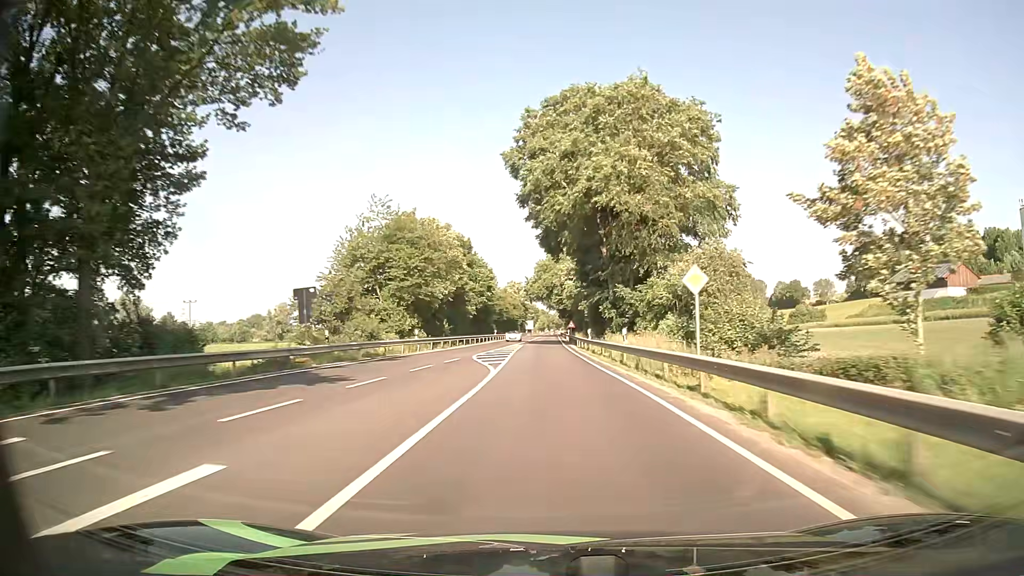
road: primary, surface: asphalt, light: Day
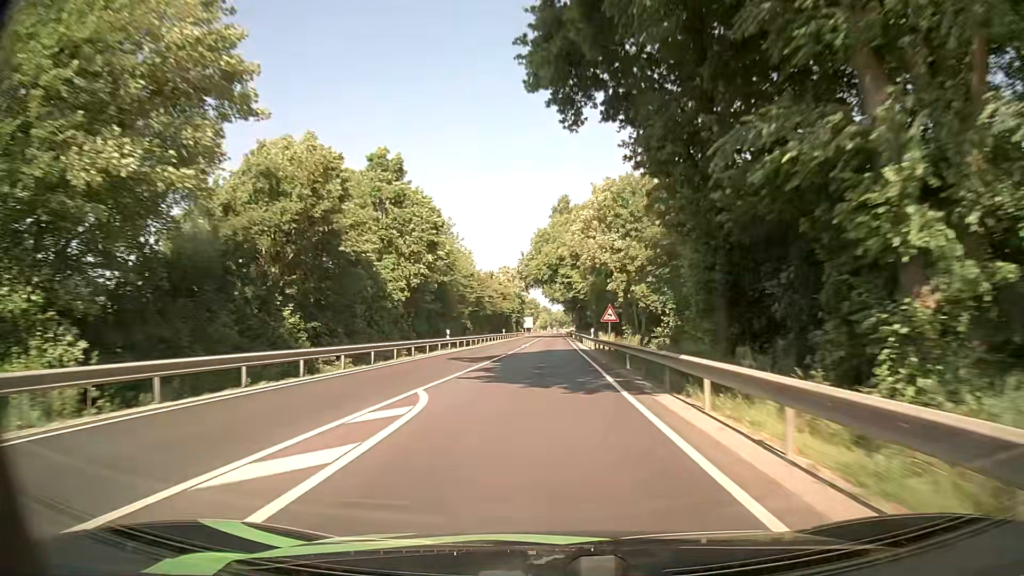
(-0.1, +46.1) m; 0°
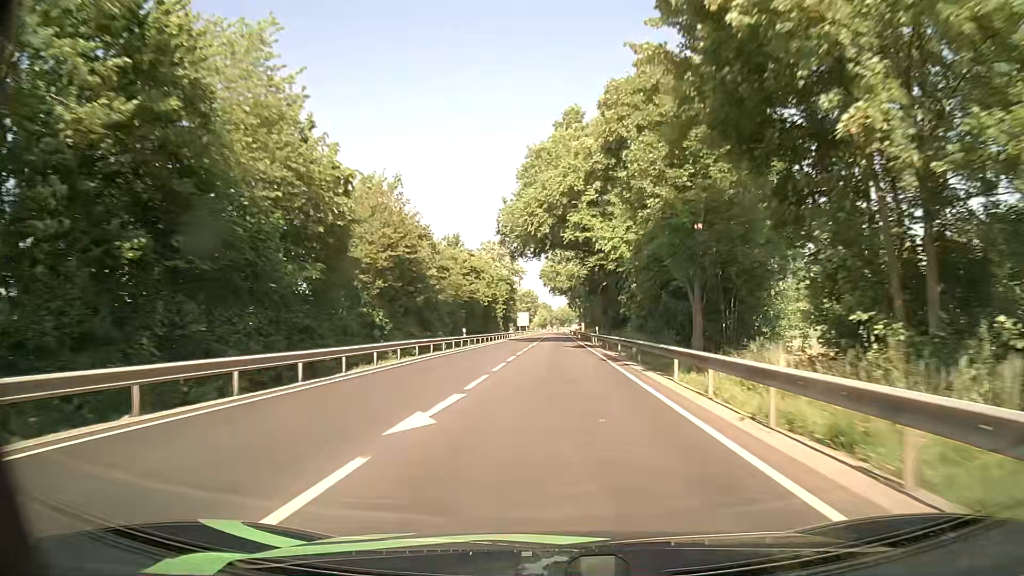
(0.0, +45.9) m; 0°
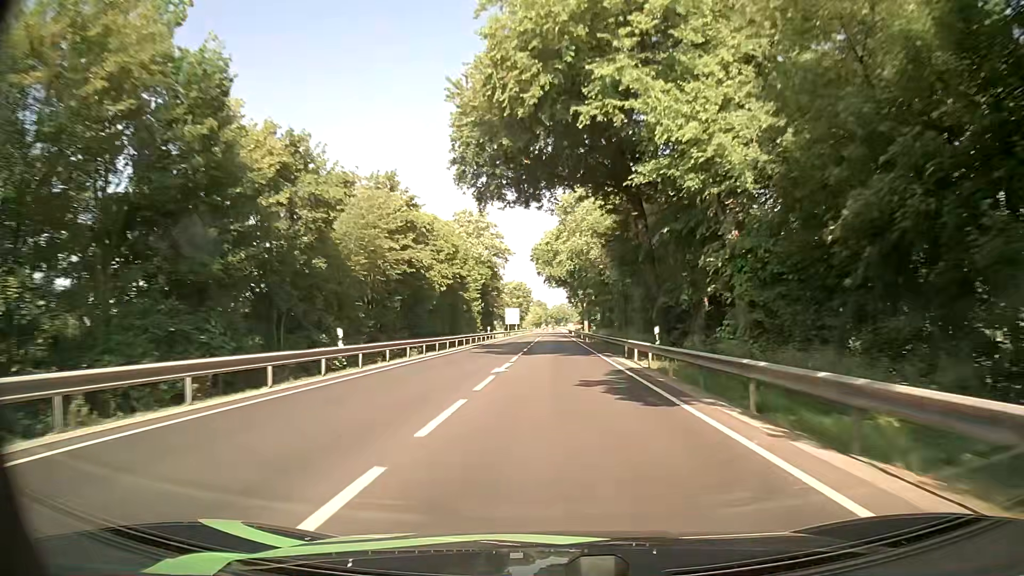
(+0.1, +30.4) m; +1°
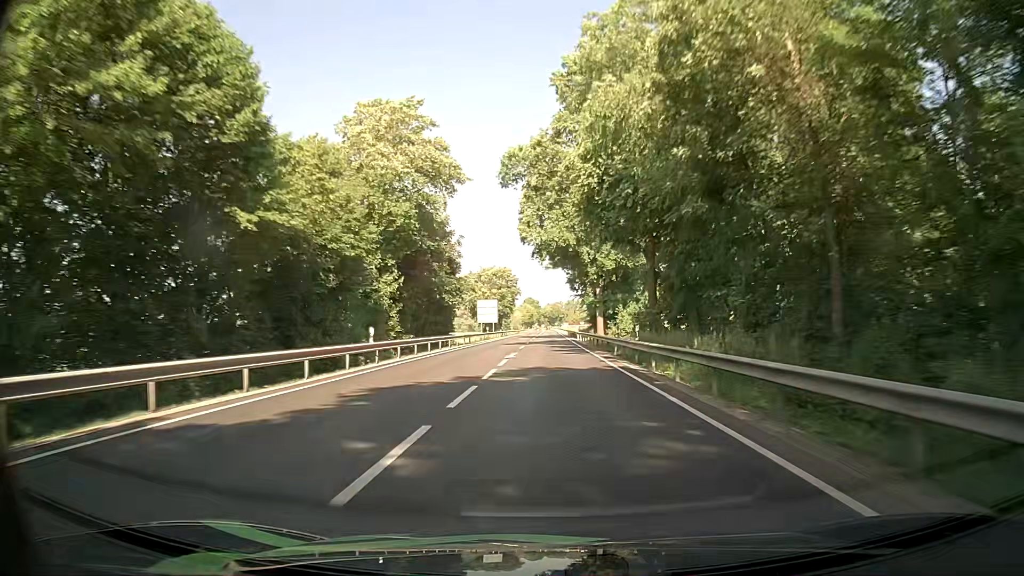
(0.0, +45.4) m; +1°
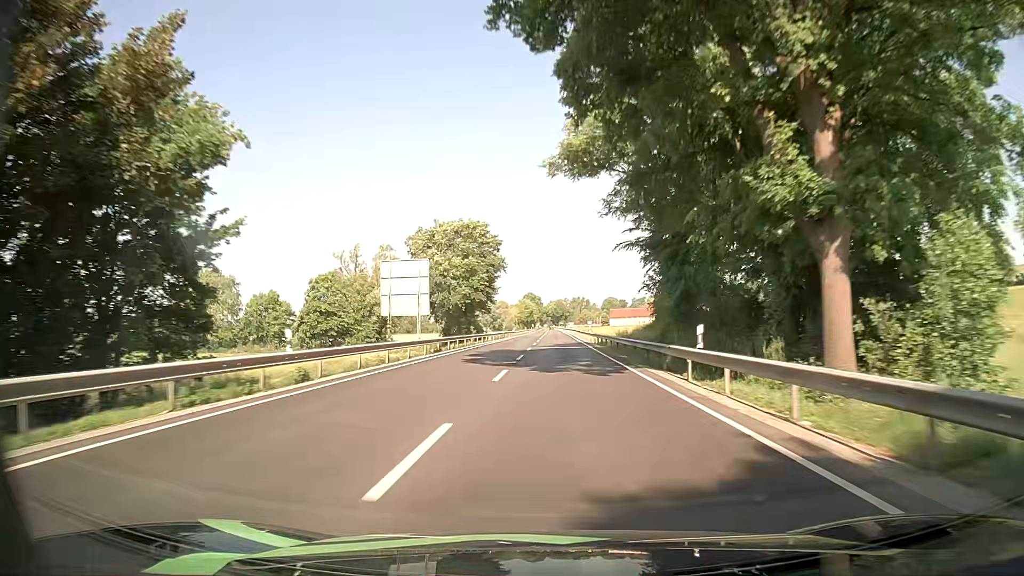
(-1.1, +60.0) m; -1°
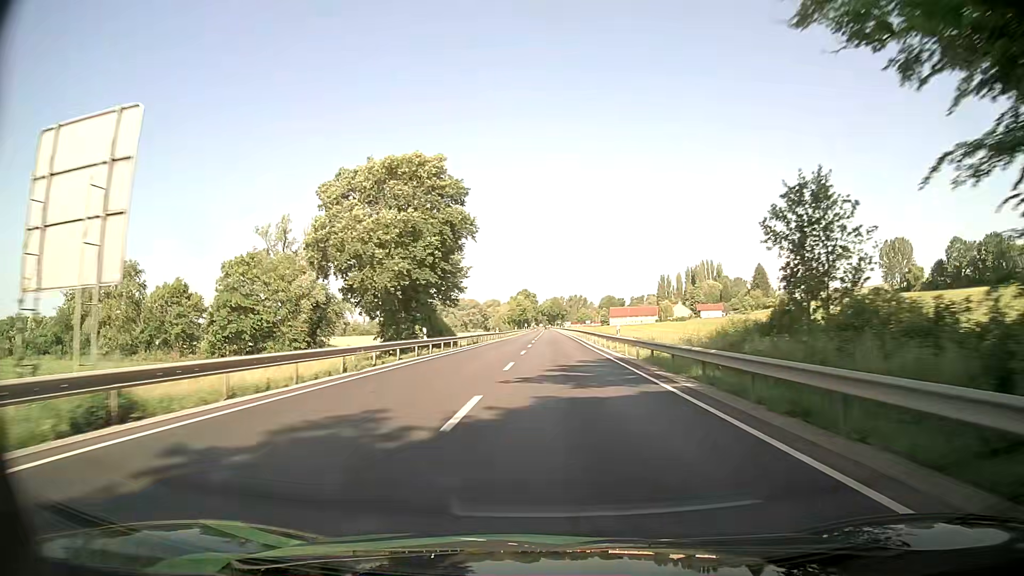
(+0.2, +29.9) m; +1°
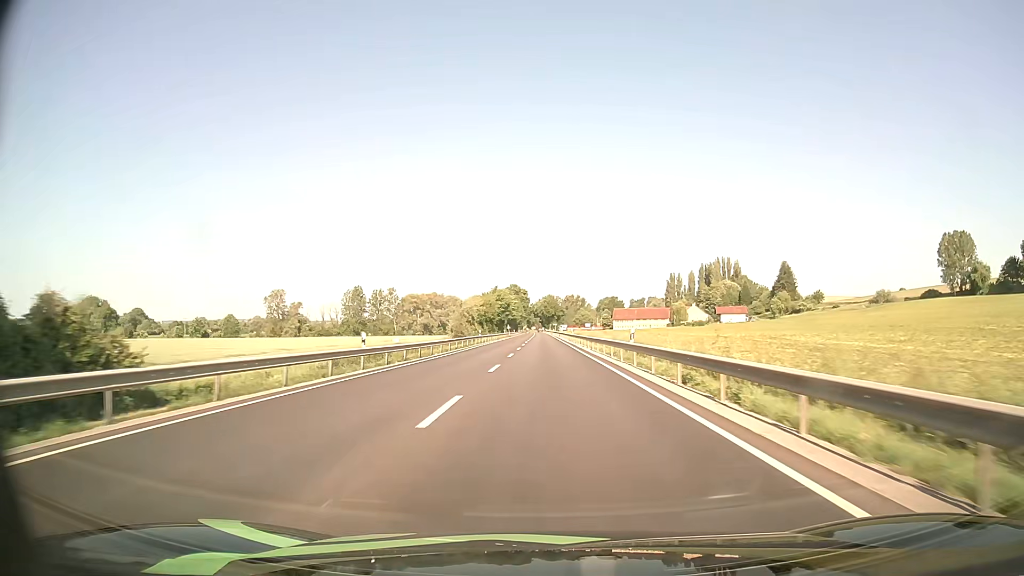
(+0.1, +59.9) m; 0°
(0, +10) (0, +20) (0, +30) (0, +40) (0, +50) (0, +60) (-1, +70) (-1, +80) (-1, +90) (-1, +100) m
